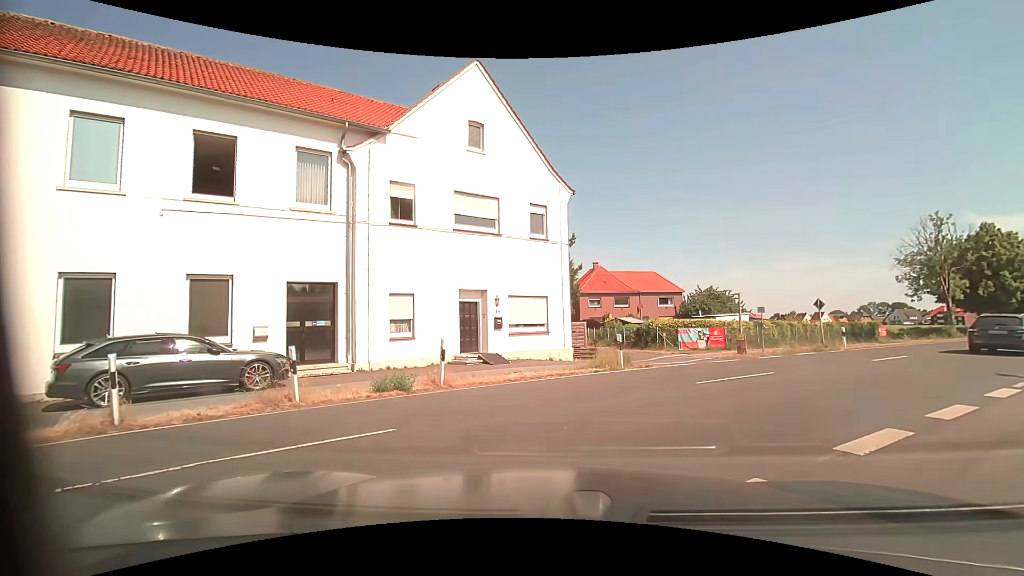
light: Day
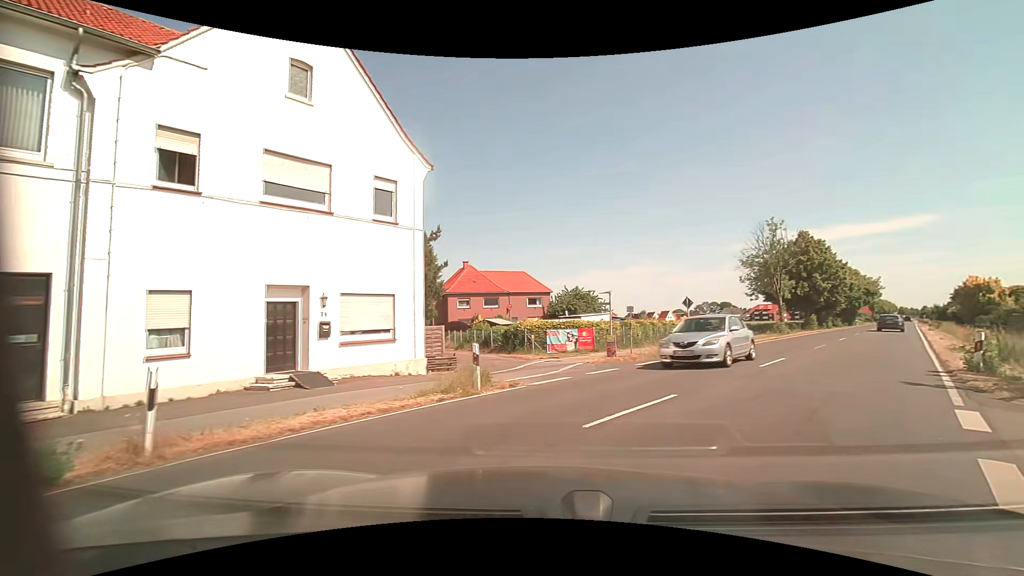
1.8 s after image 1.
(+0.3, +4.3) m; +14°
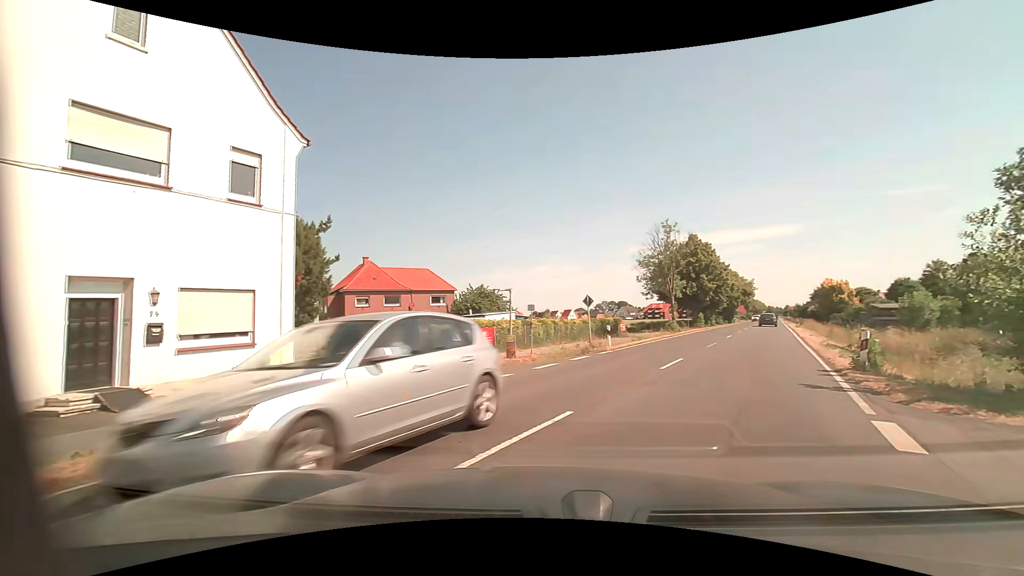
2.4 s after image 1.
(+0.2, +2.0) m; +11°
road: primary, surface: asphalt
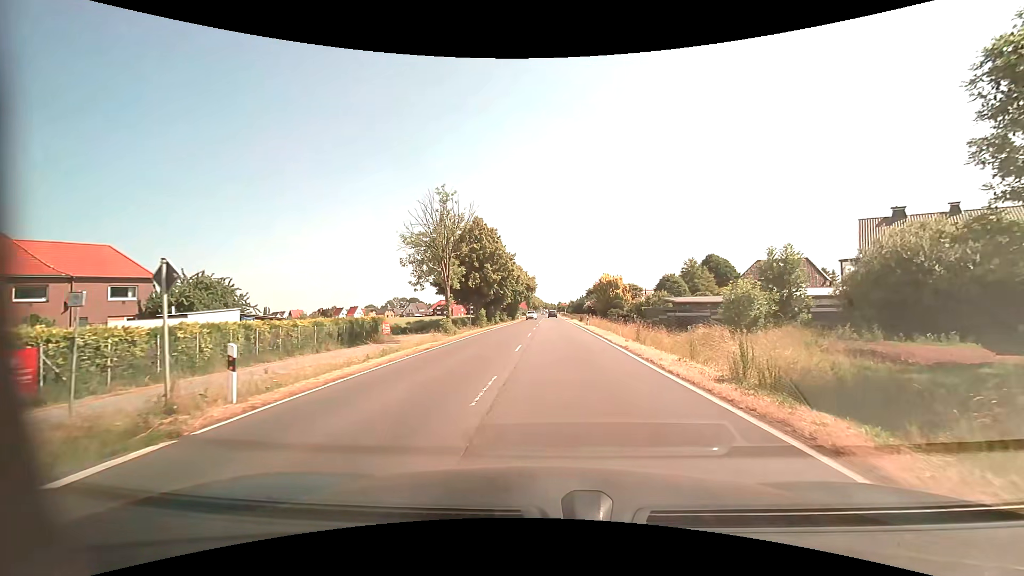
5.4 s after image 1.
(+3.9, +14.6) m; +23°
